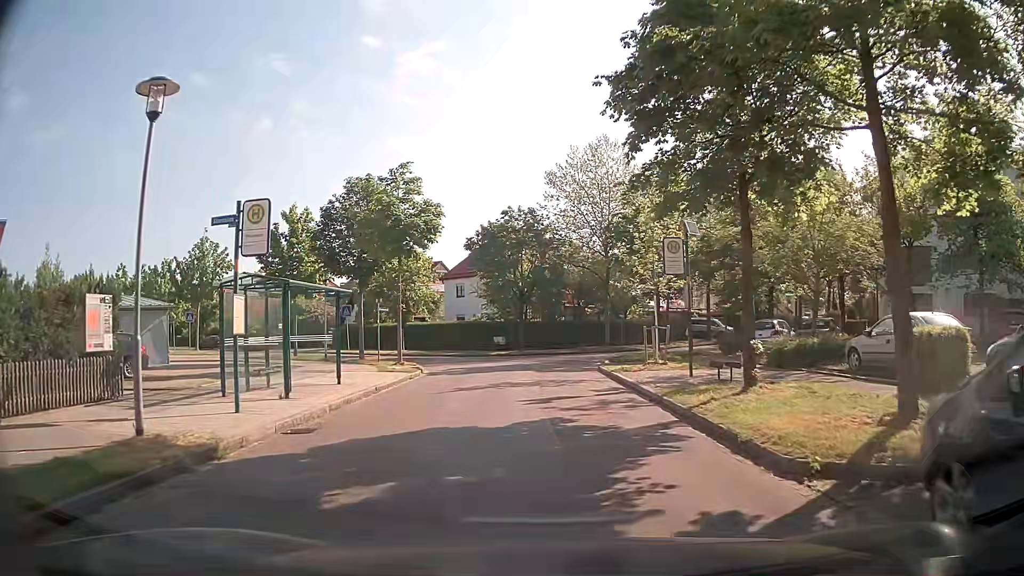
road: residential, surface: asphalt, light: Day
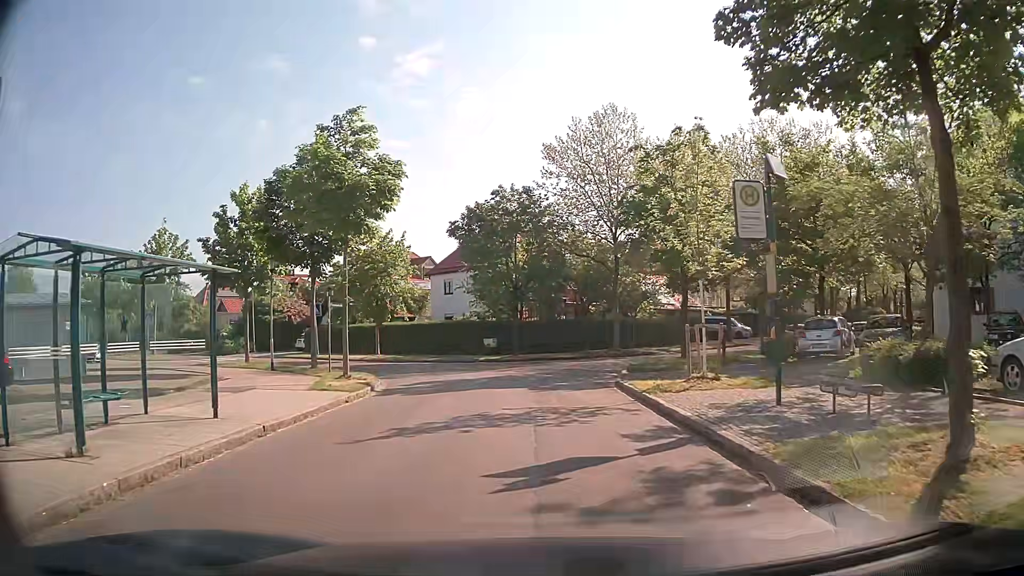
(0.0, +6.6) m; 0°
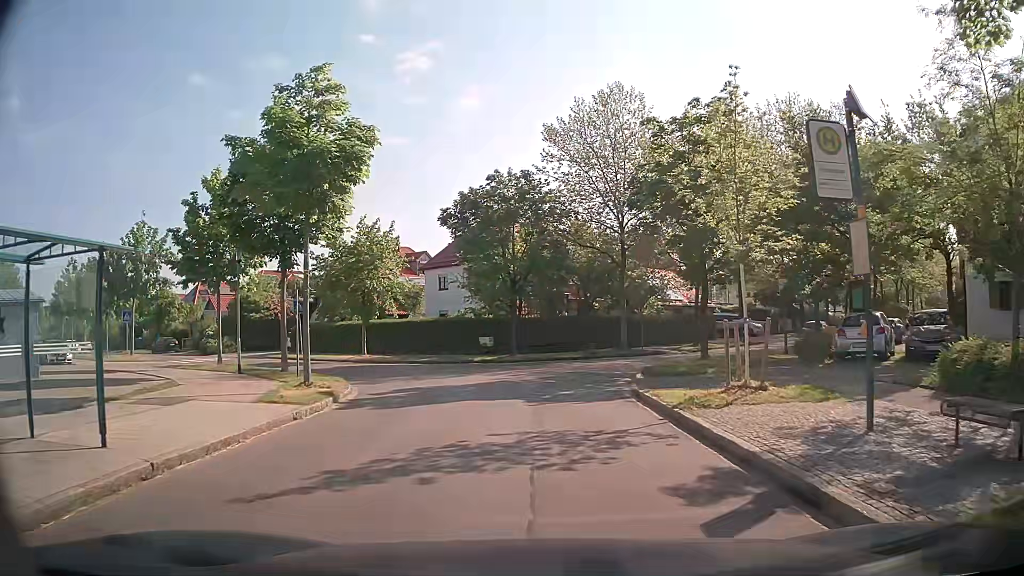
(0.0, +3.1) m; -1°
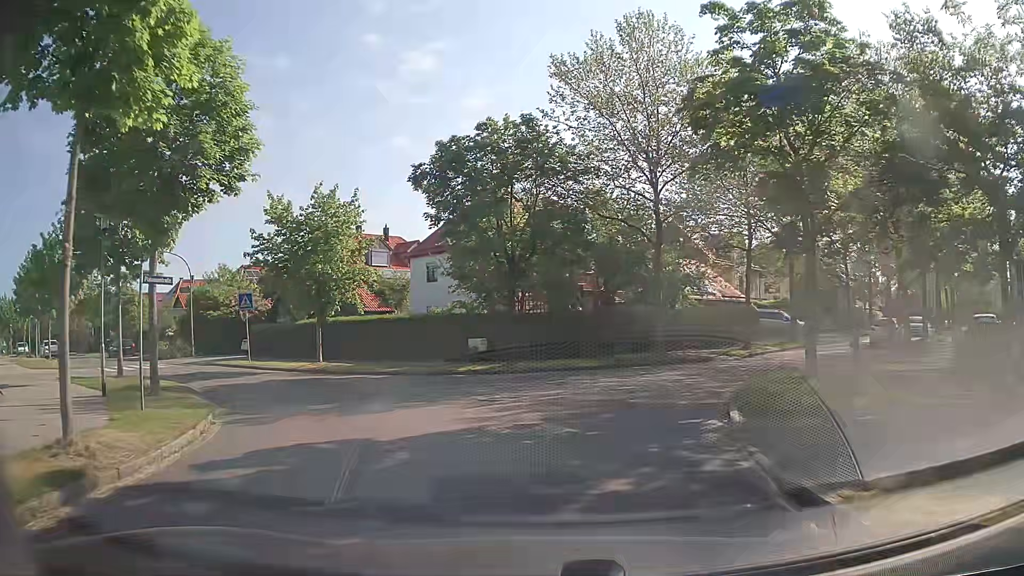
(+0.1, +8.7) m; 0°
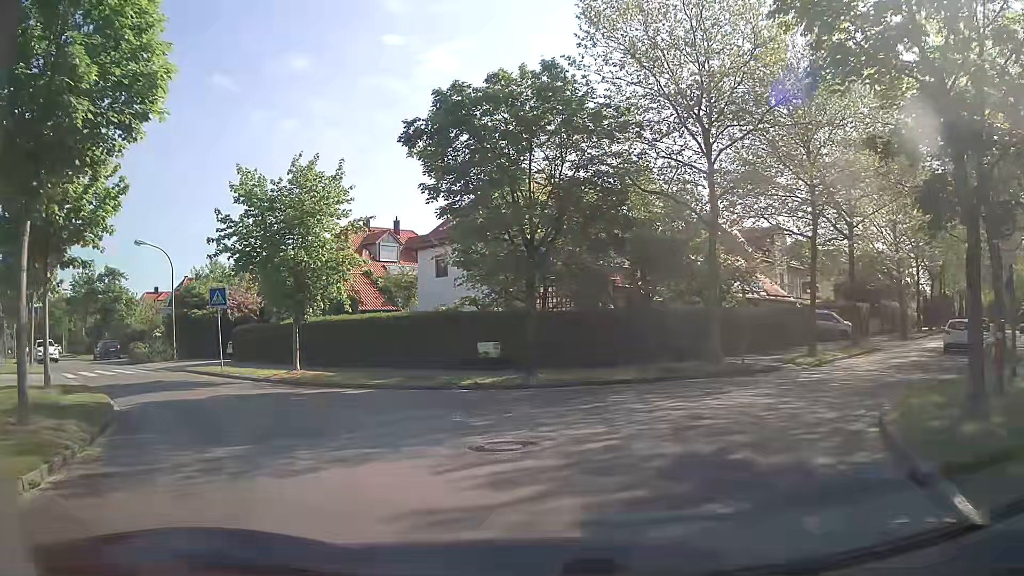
(-0.1, +5.2) m; -3°
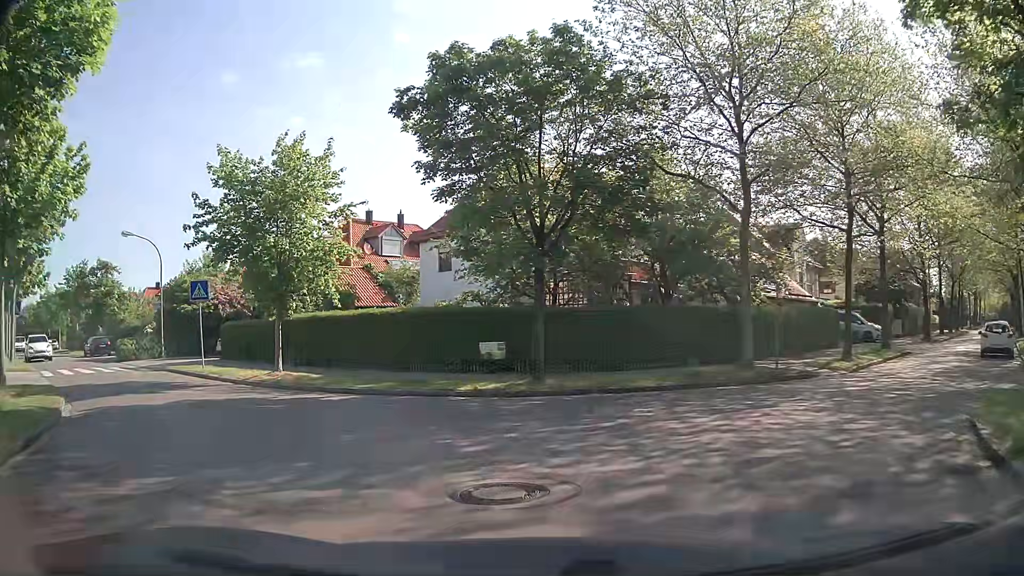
(0.0, +2.4) m; 0°
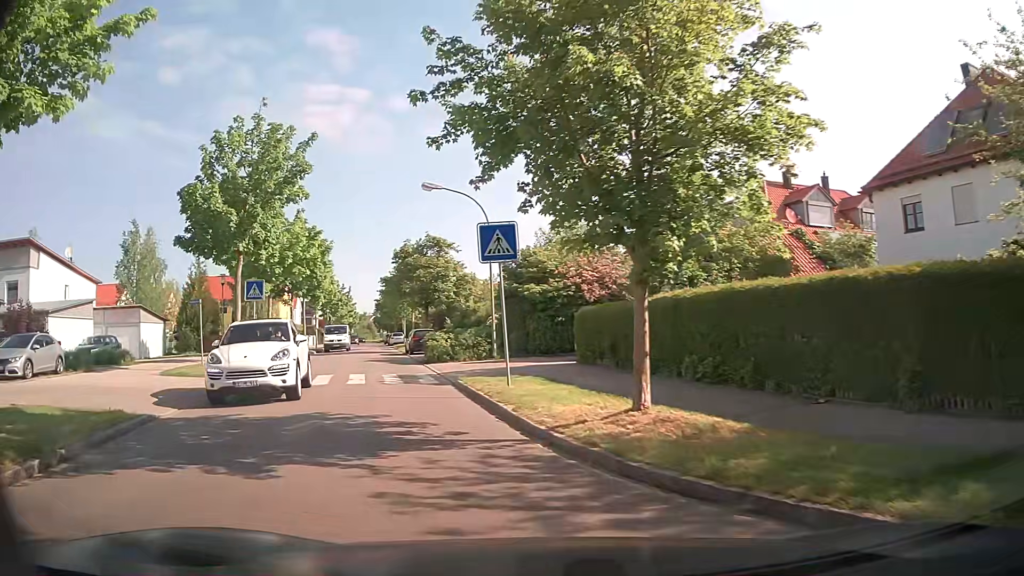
(-3.1, +12.2) m; -34°
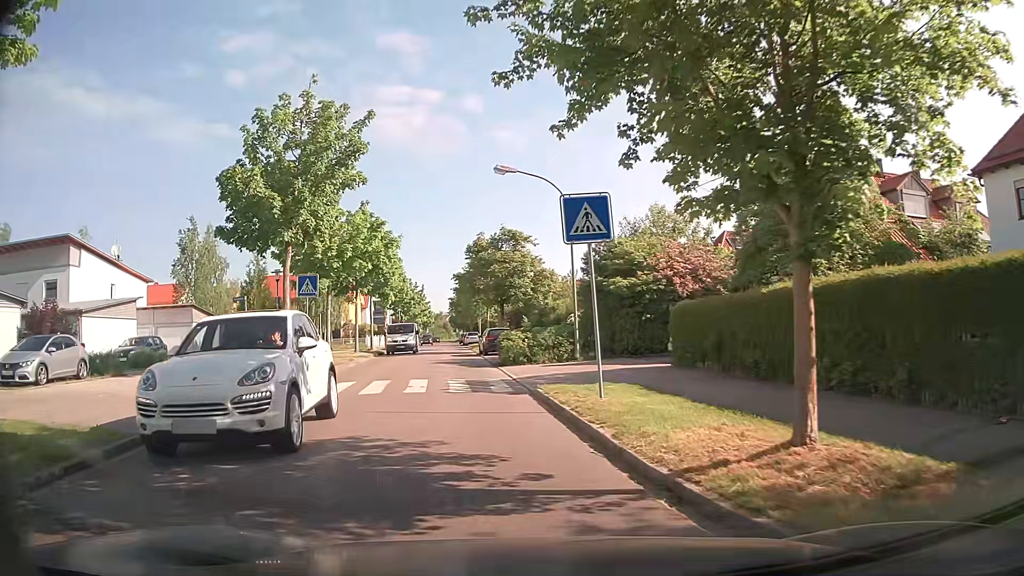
(-0.2, +2.8) m; -7°
